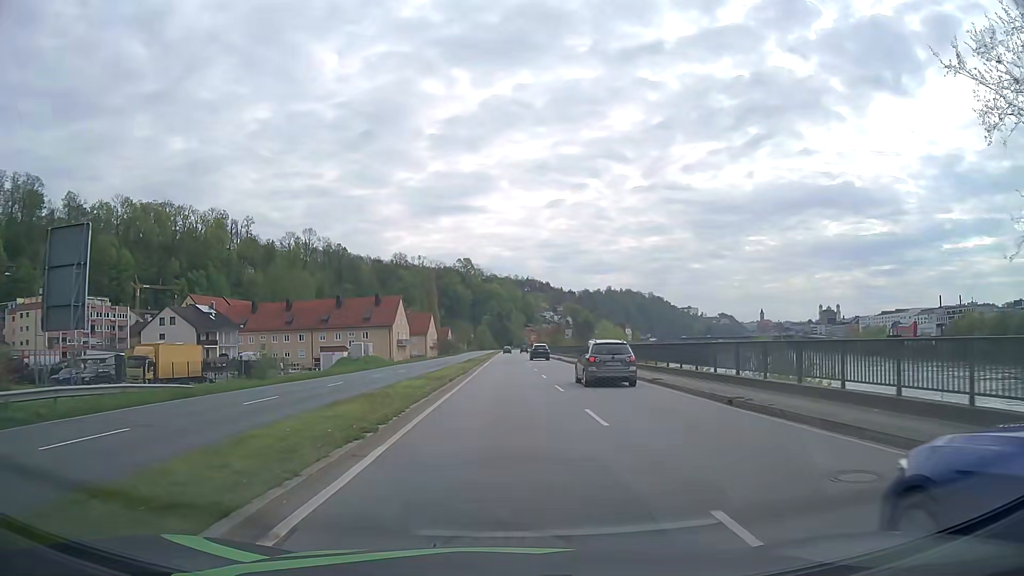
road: primary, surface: asphalt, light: Day
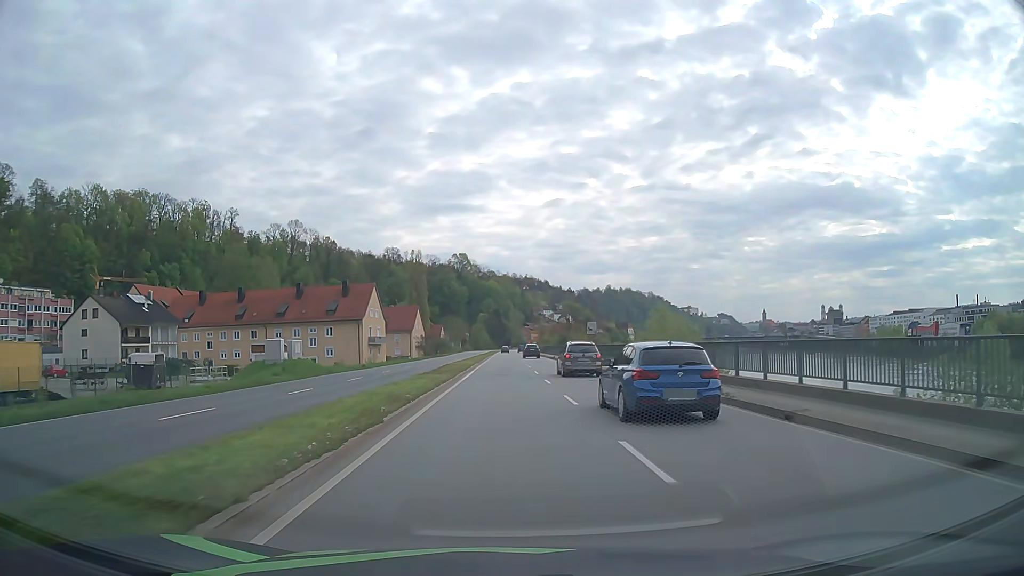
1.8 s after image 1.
(0.0, +22.9) m; 0°
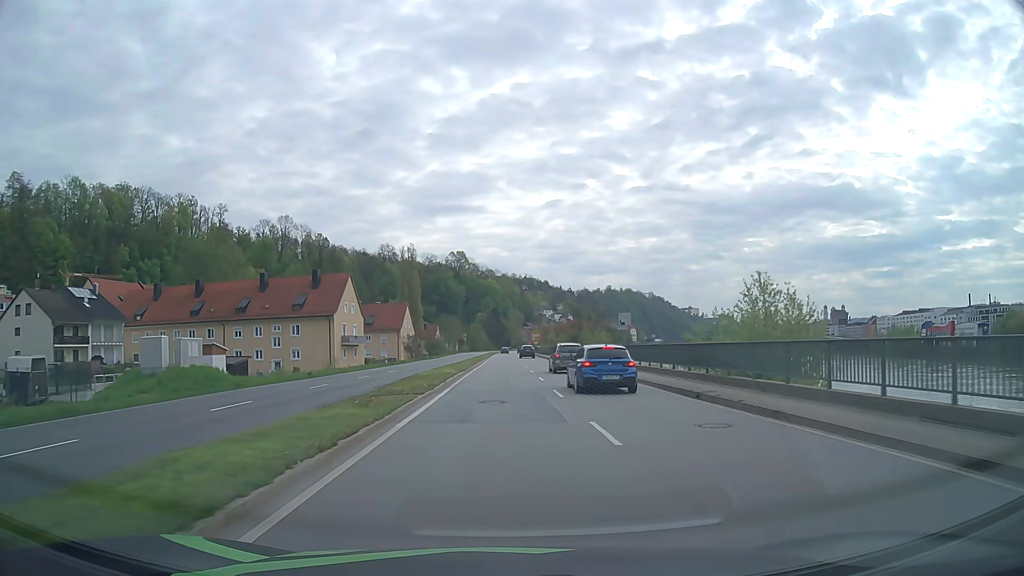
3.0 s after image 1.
(0.0, +15.3) m; 0°
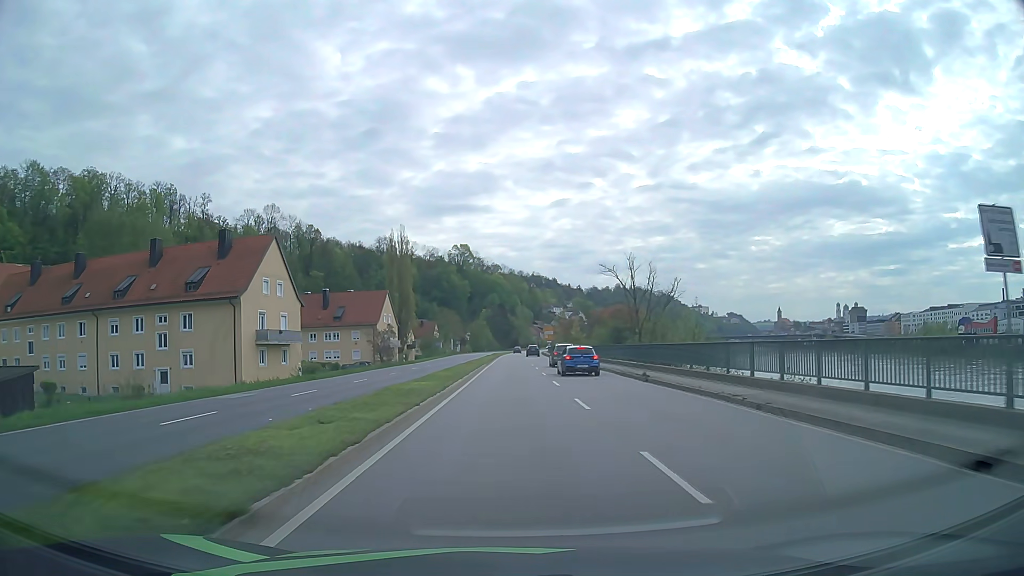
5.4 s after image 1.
(-0.3, +30.6) m; -1°
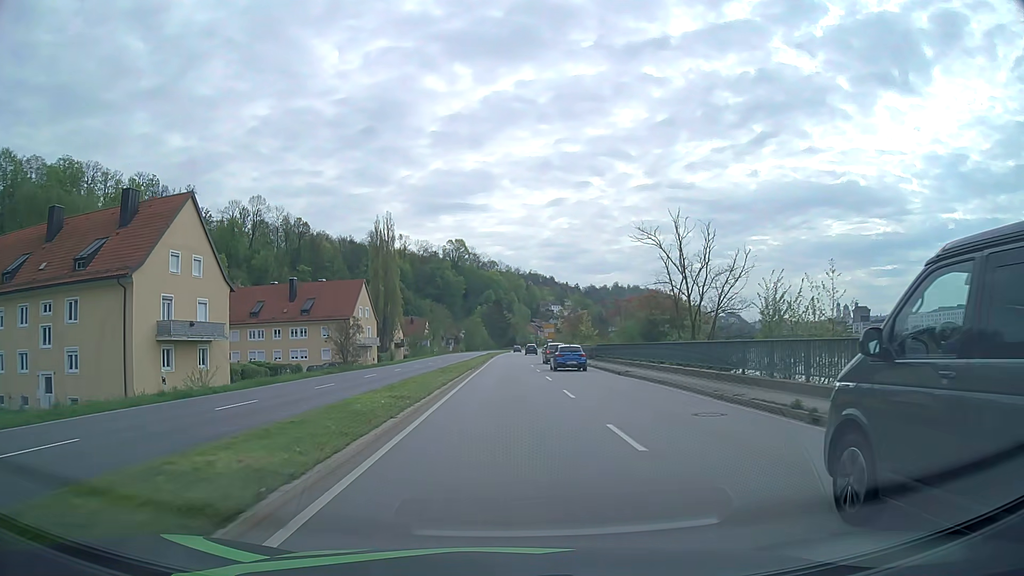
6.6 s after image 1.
(0.0, +15.3) m; 0°
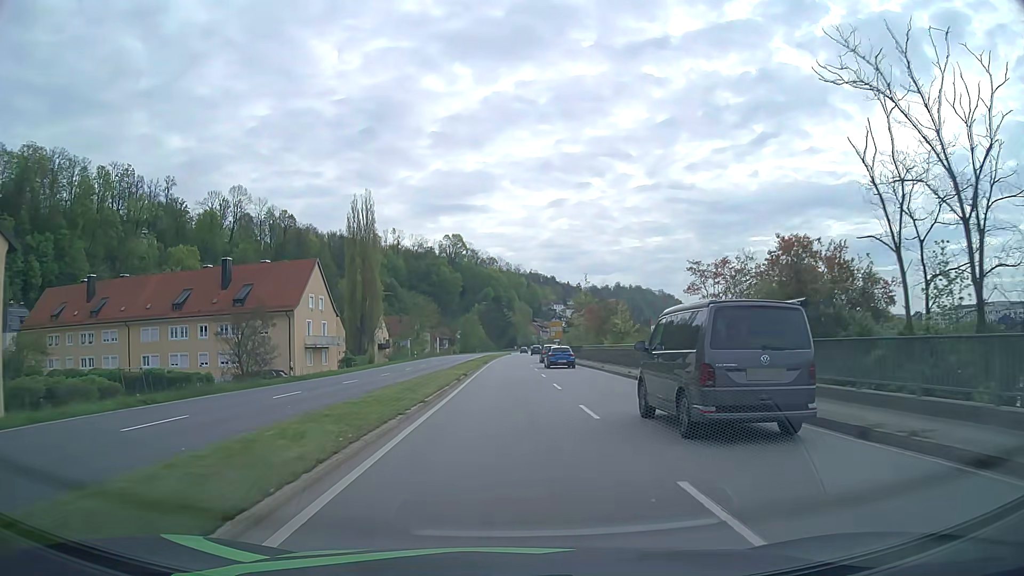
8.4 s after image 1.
(0.0, +22.9) m; 0°
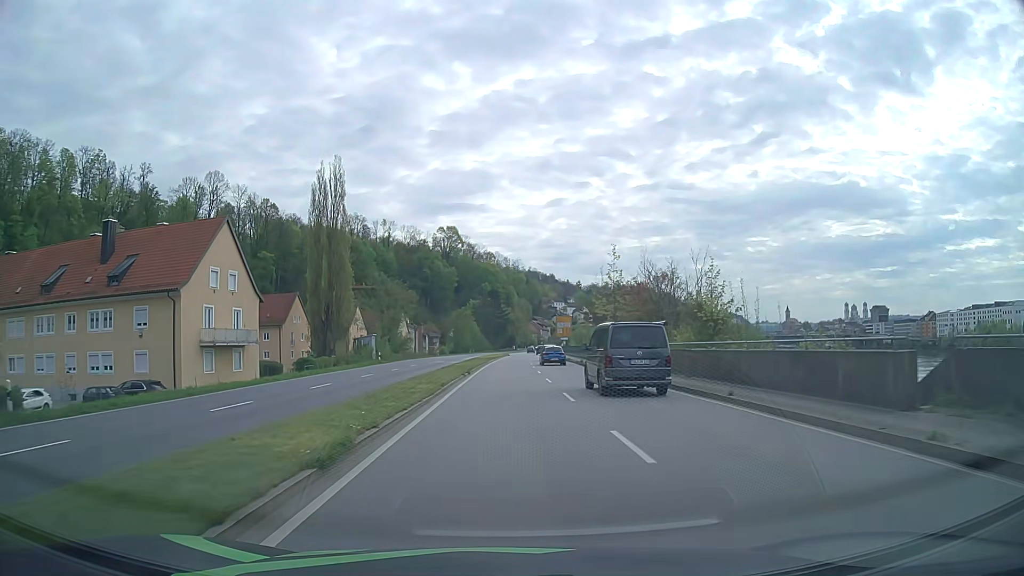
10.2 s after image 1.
(0.0, +23.0) m; 0°
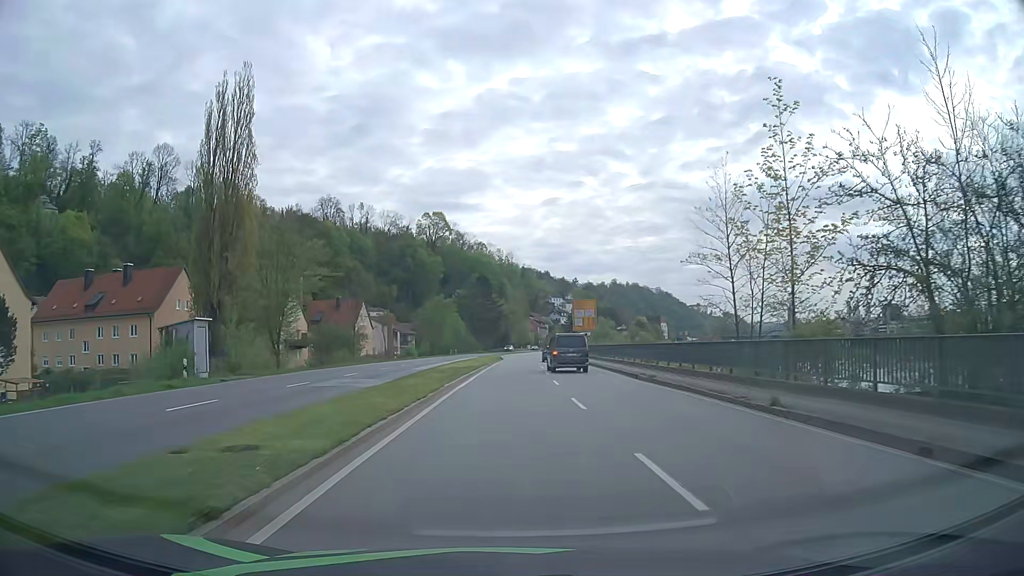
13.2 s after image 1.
(-0.1, +38.3) m; 0°
(0, +10) (0, +20) (0, +30) (0, +40) (+1, +50) (+1, +60) (+1, +70) (+2, +80) (+2, +90) (+3, +100) m
